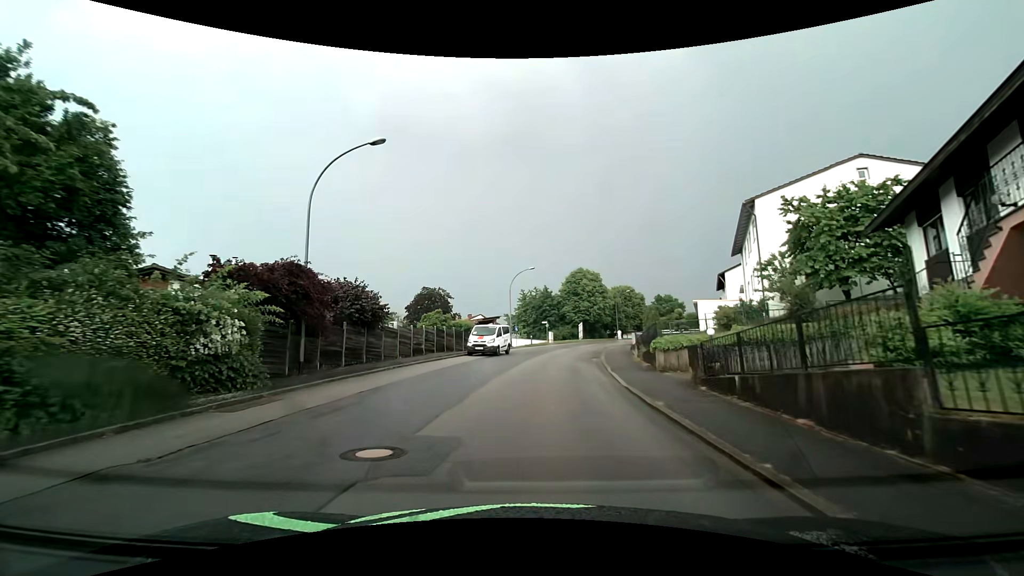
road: residential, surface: asphalt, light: Day
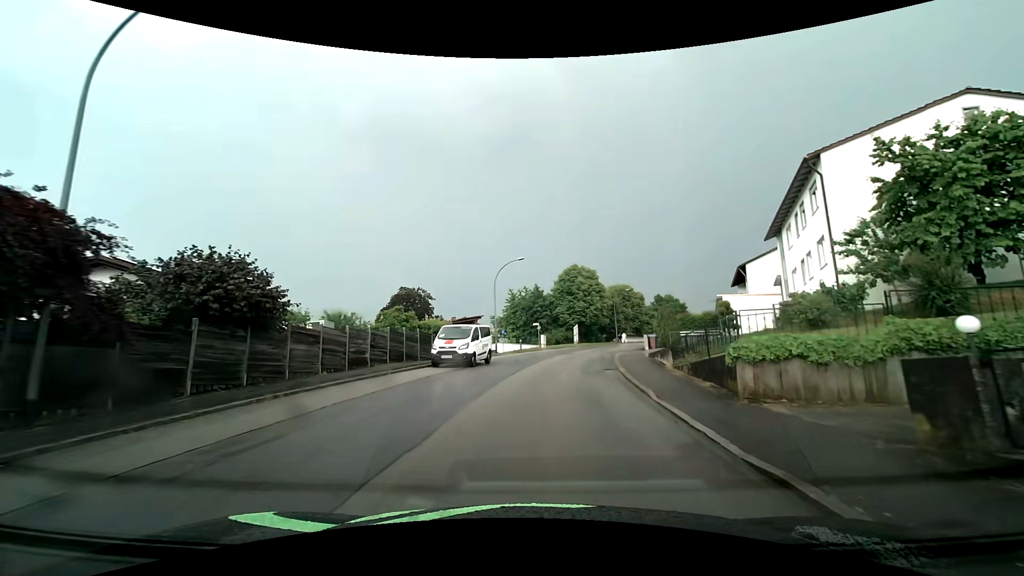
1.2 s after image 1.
(0.0, +8.6) m; +2°
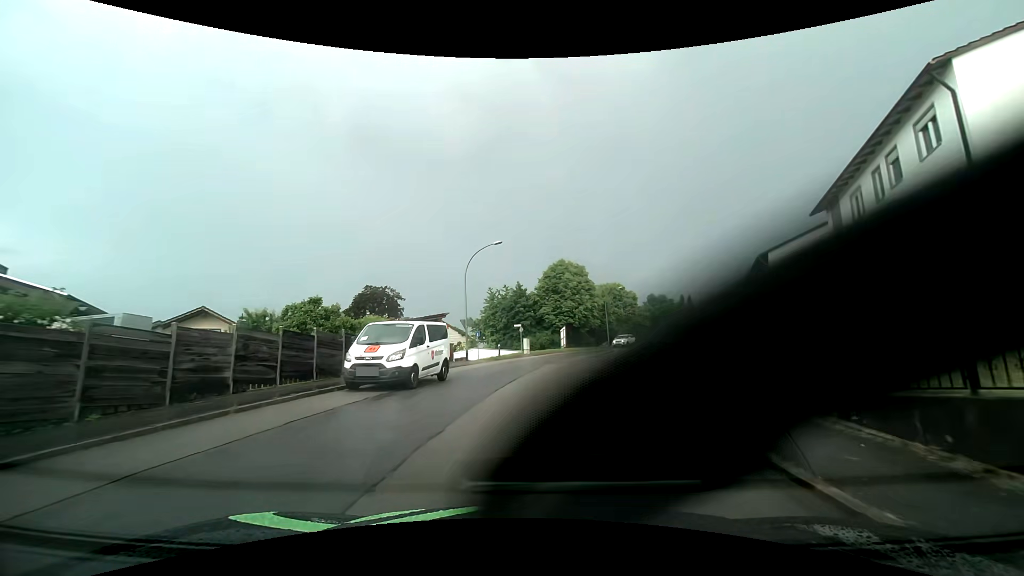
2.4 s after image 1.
(0.0, +8.8) m; +1°
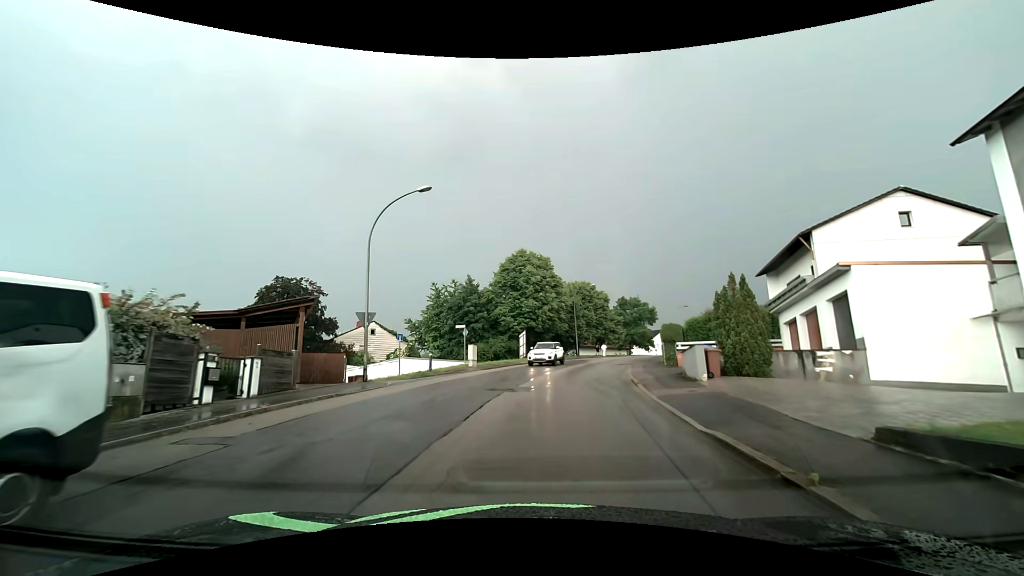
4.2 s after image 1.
(+0.5, +13.1) m; +6°
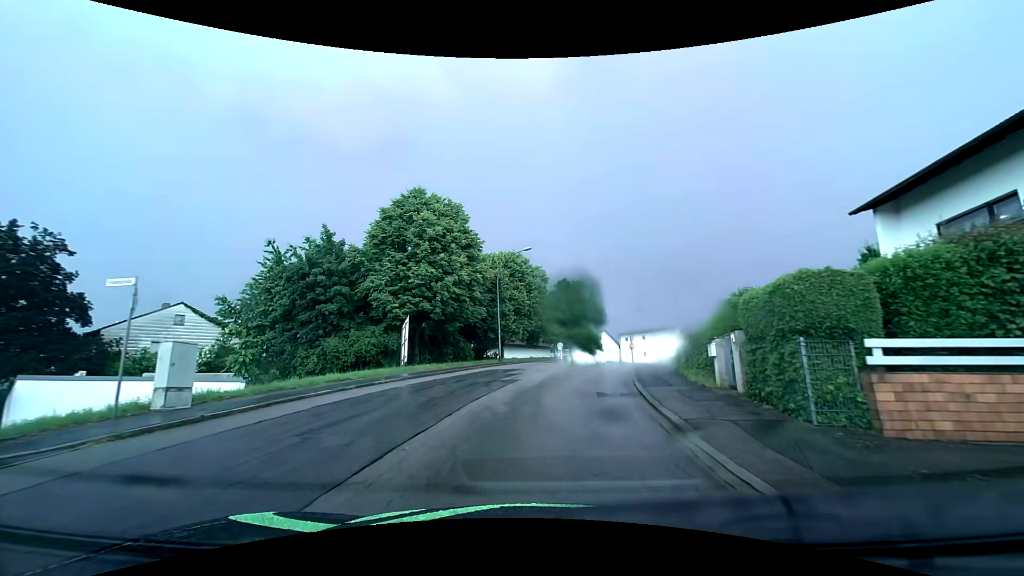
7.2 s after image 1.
(+1.6, +21.6) m; +8°
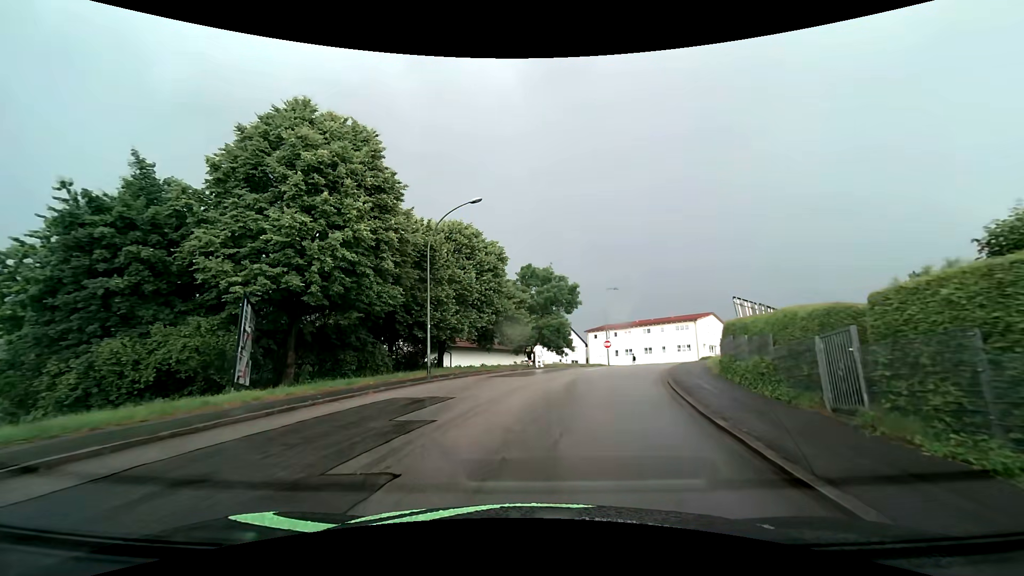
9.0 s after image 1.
(+0.4, +12.9) m; +4°
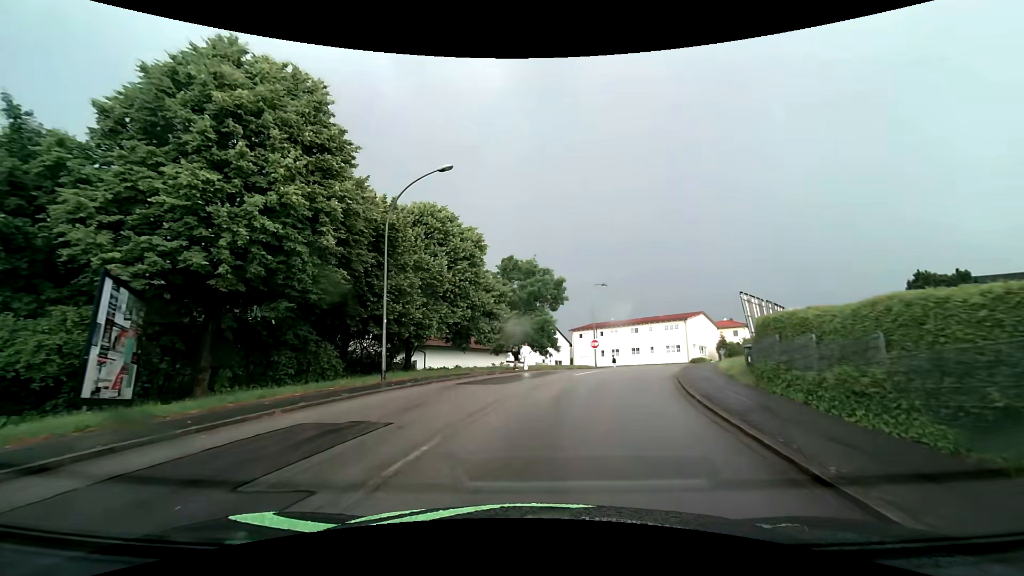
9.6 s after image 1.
(+0.1, +4.2) m; +2°
